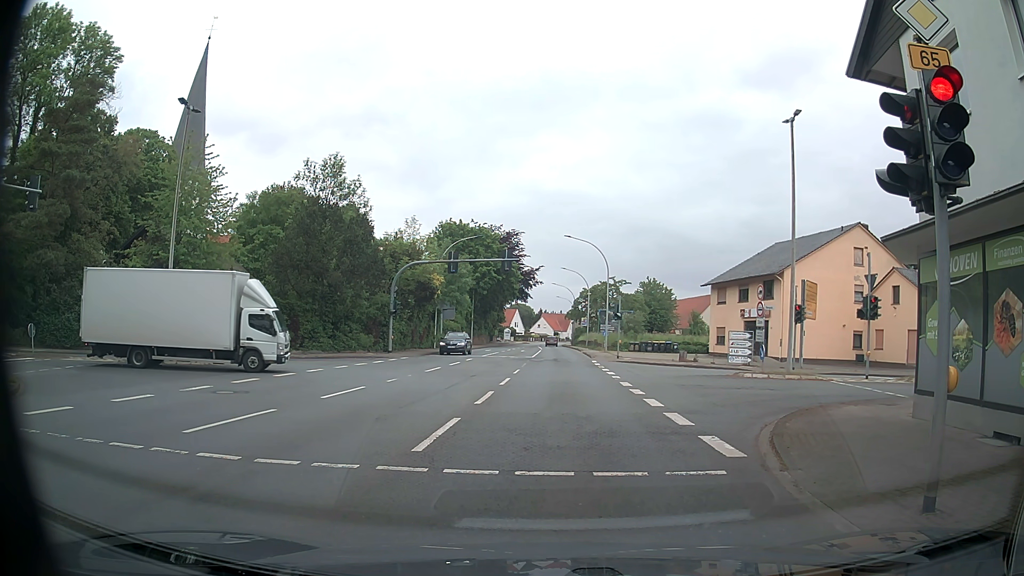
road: primary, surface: asphalt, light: Day
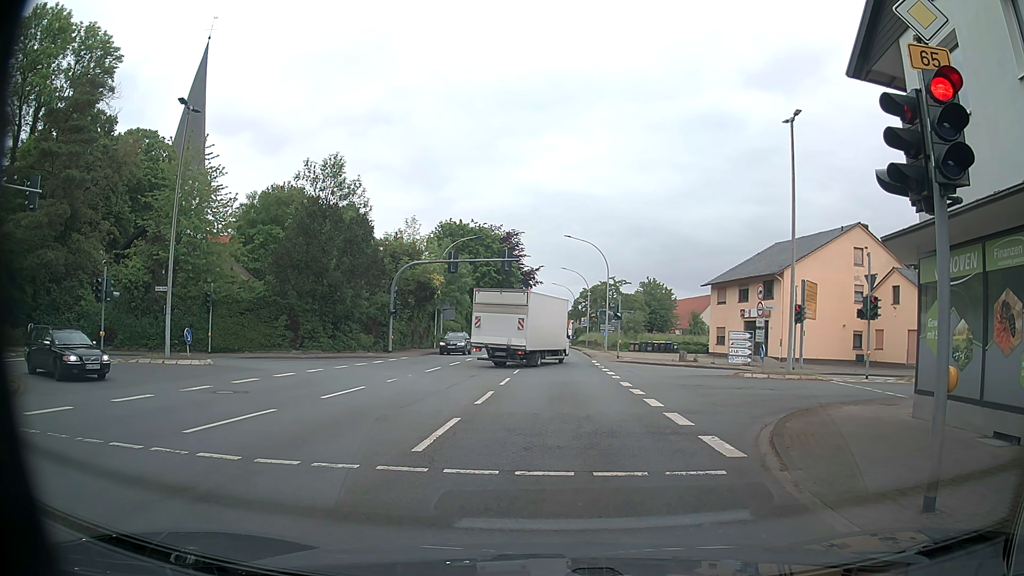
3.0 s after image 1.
(0.0, 0.0) m; 0°
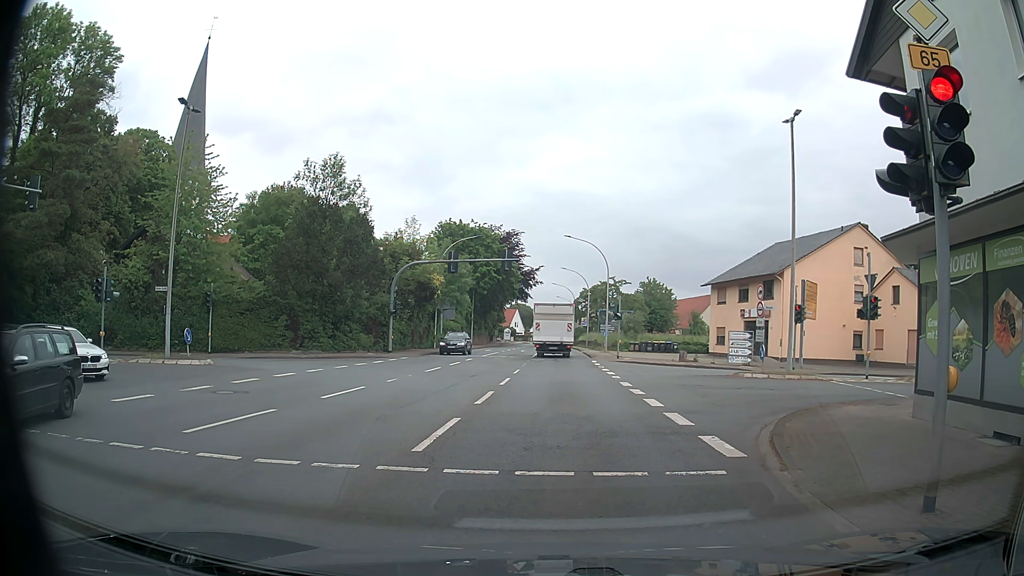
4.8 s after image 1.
(0.0, 0.0) m; 0°
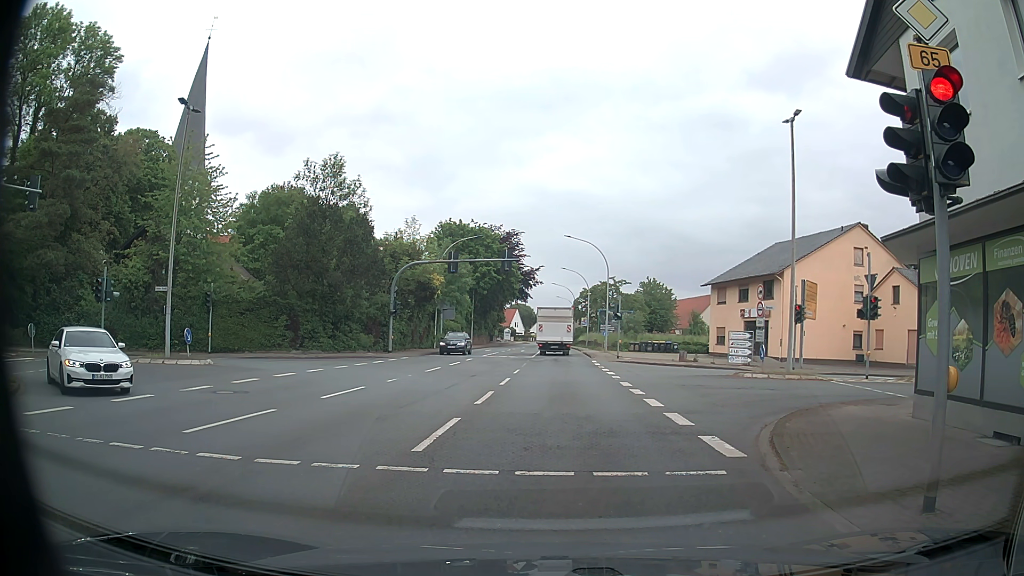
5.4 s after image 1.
(0.0, 0.0) m; 0°
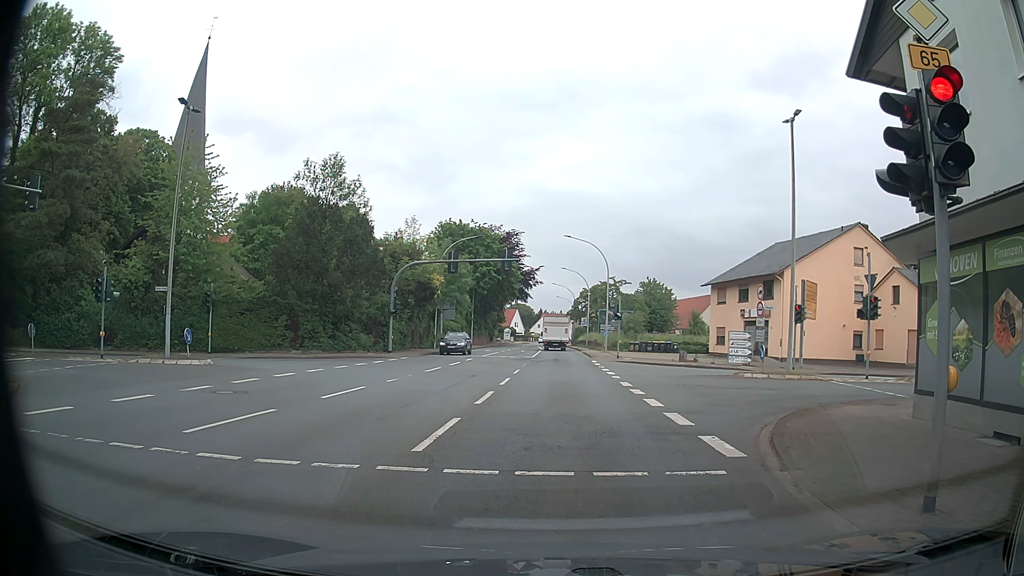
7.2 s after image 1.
(0.0, 0.0) m; 0°
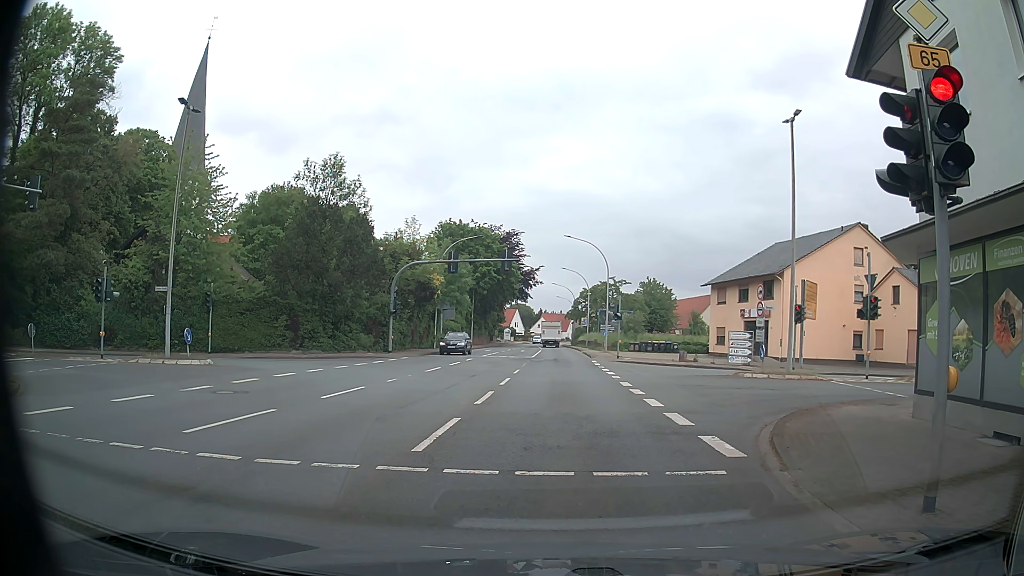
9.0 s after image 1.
(0.0, 0.0) m; 0°
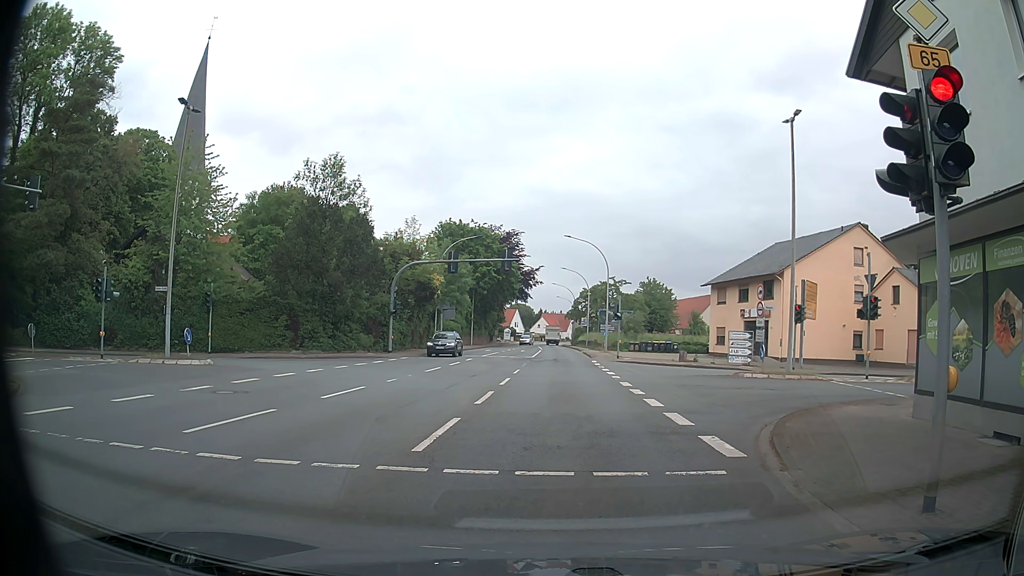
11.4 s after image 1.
(0.0, 0.0) m; 0°
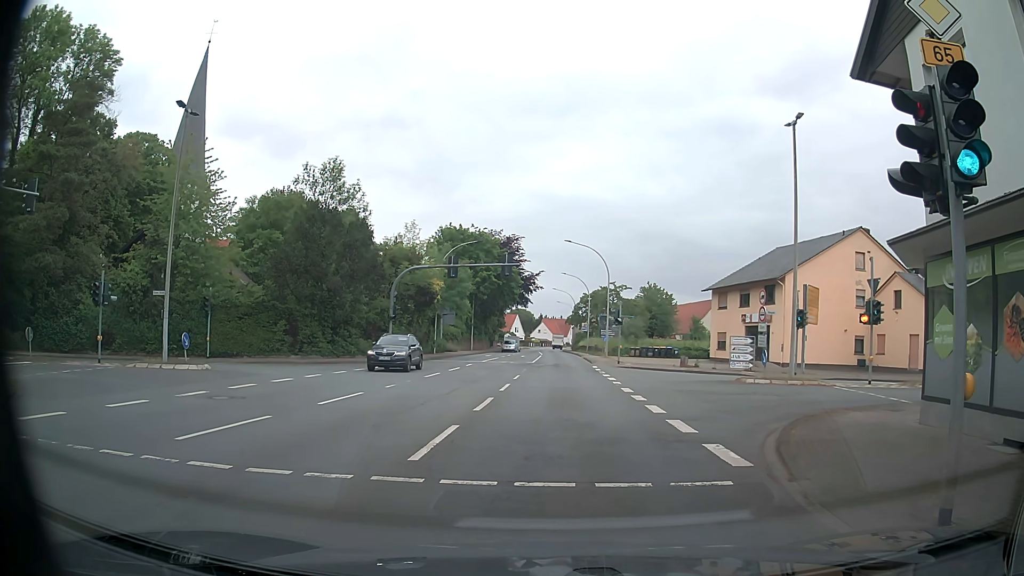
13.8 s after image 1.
(0.0, +0.3) m; 0°
(0, +10) (0, +20) (0, +30) (0, +40) (0, +50) (0, +60) (0, +70) (0, +80) (0, +90) (0, +100) m
